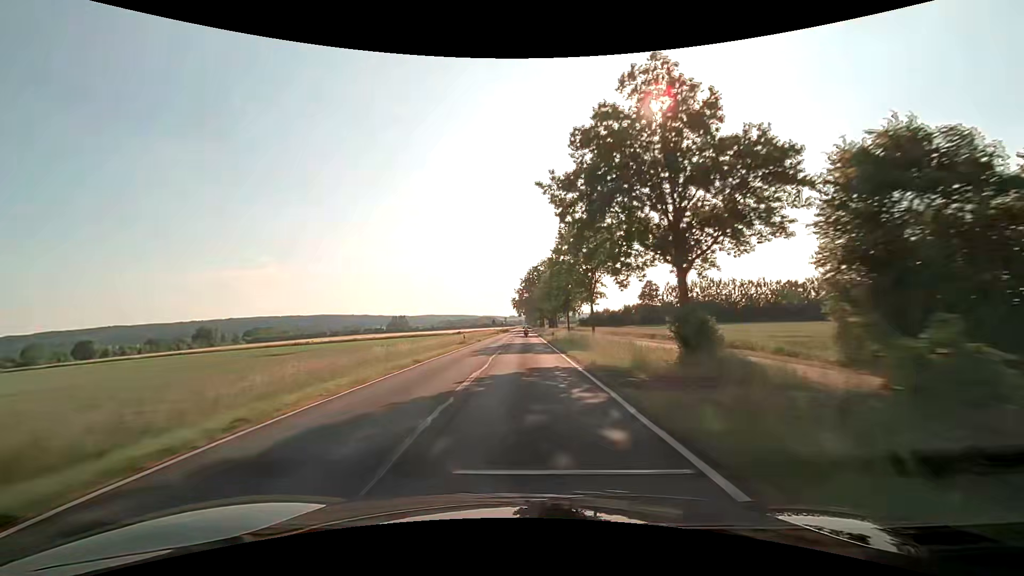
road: secondary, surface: asphalt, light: Day
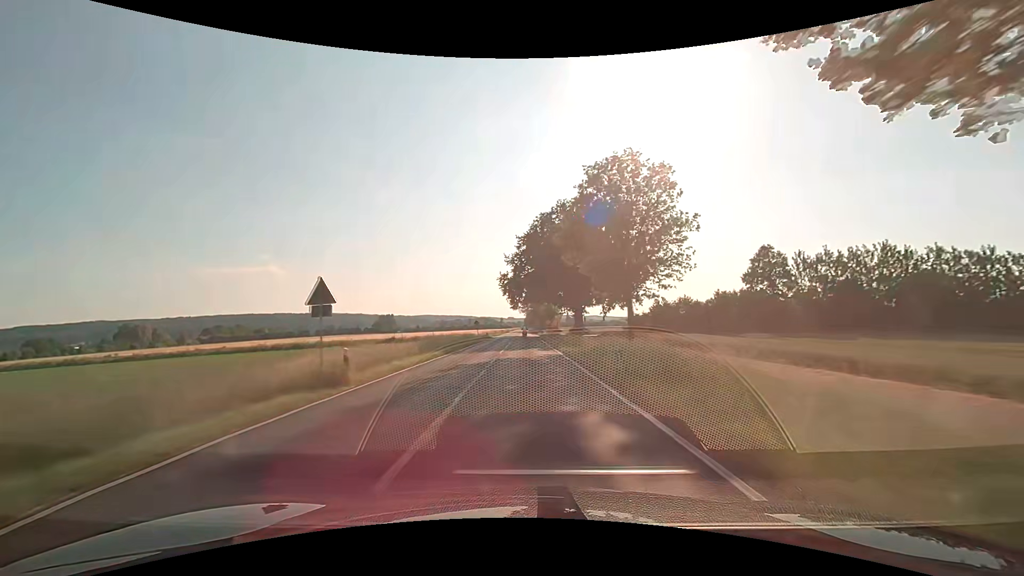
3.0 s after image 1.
(-0.1, +78.6) m; 0°
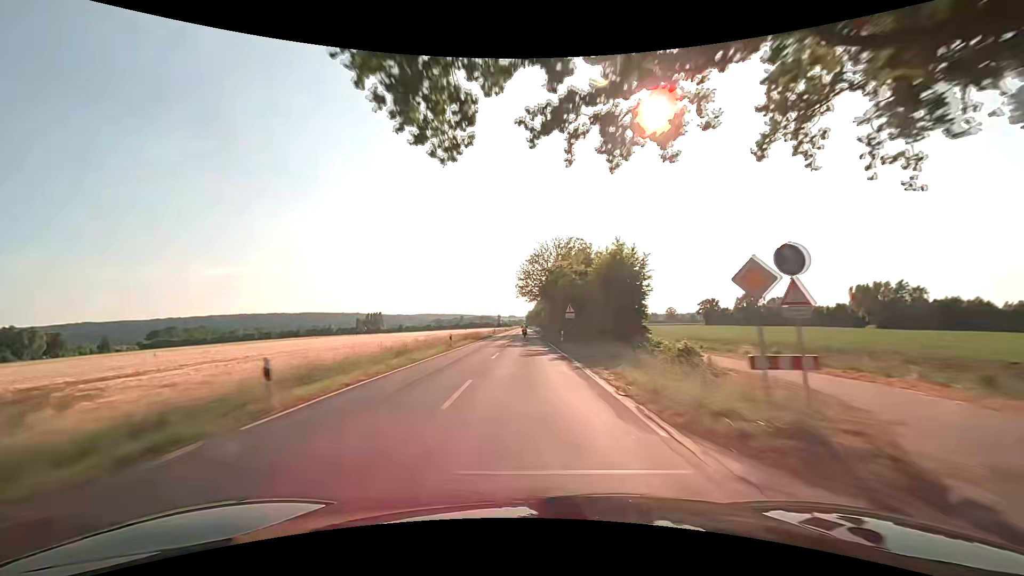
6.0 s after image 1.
(+0.2, +79.7) m; 0°
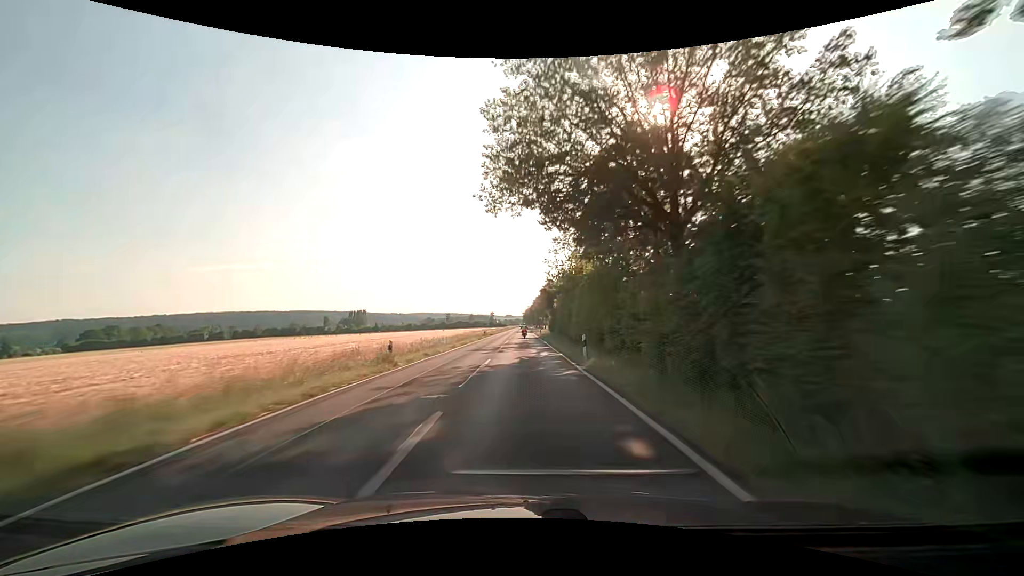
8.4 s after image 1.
(+0.2, +64.2) m; 0°
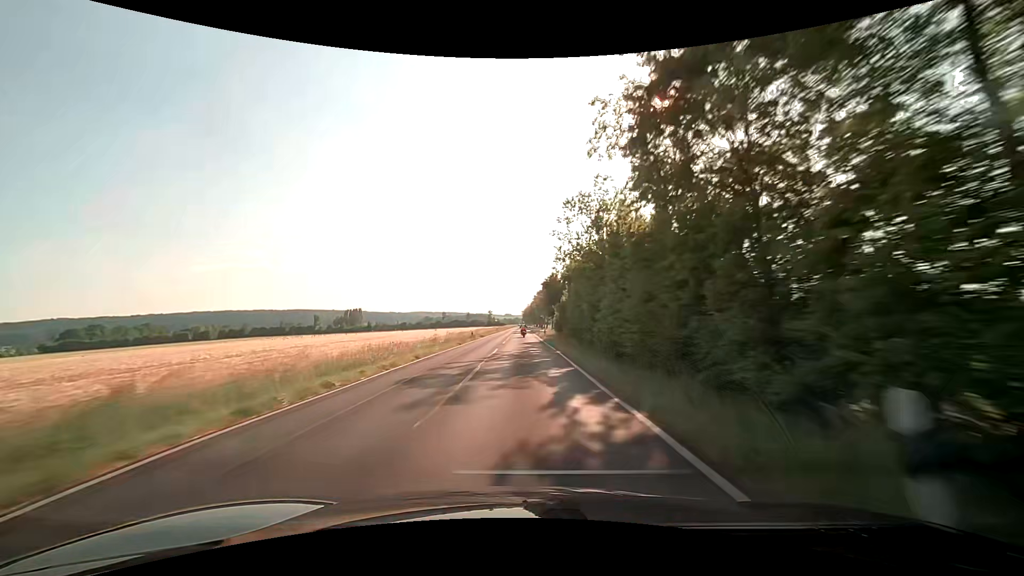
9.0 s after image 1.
(0.0, +16.1) m; 0°
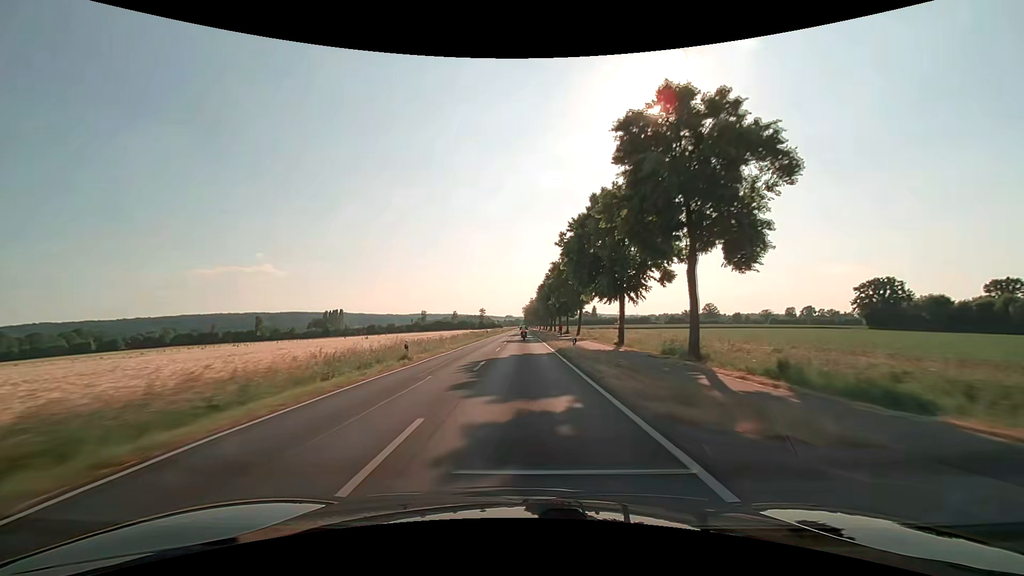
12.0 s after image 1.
(-0.3, +80.3) m; 0°
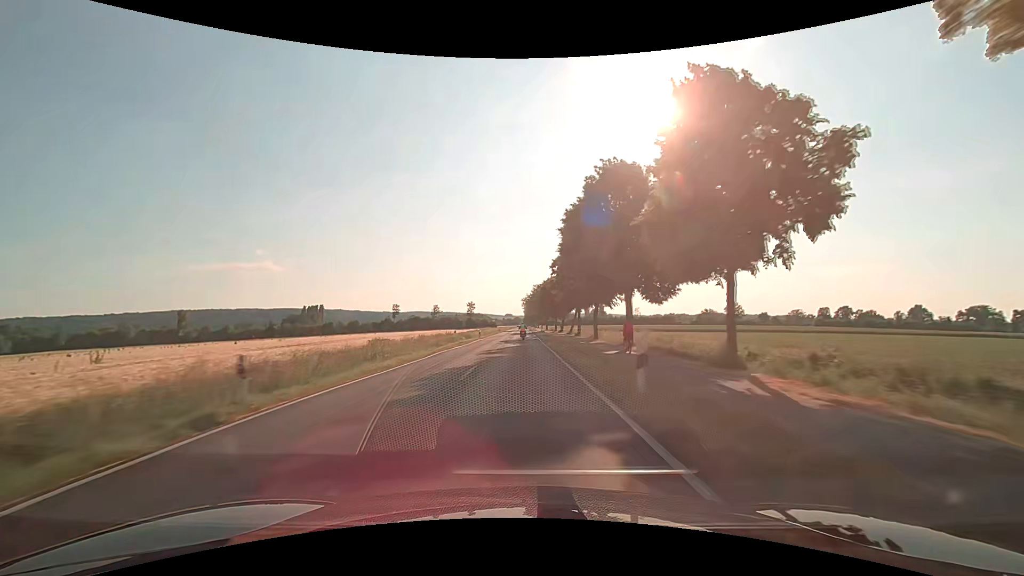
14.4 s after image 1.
(-0.1, +62.7) m; 0°
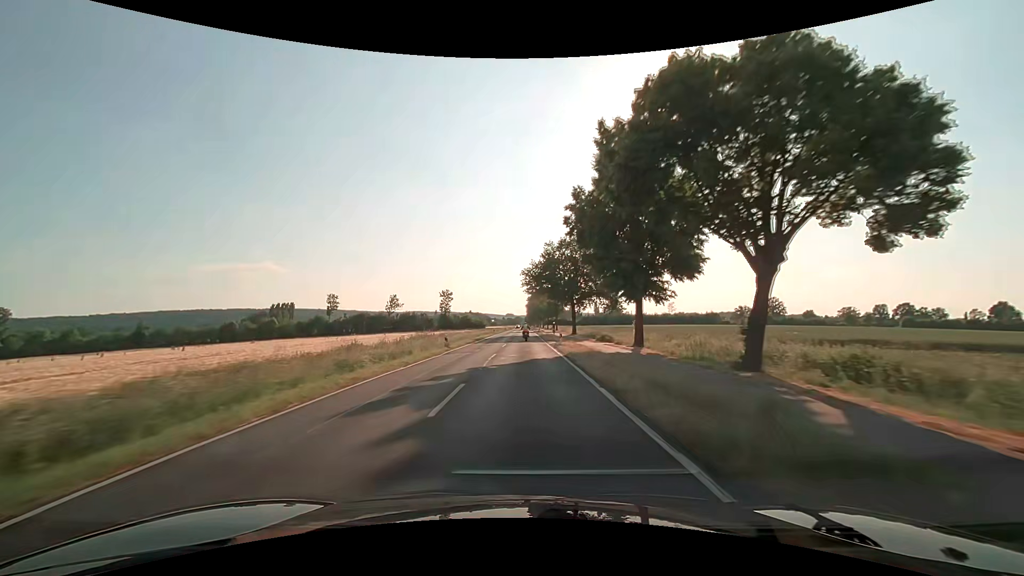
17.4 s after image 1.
(-0.2, +76.3) m; 0°
(0, +10) (0, +20) (0, +30) (0, +40) (0, +50) (0, +60) (0, +70) (0, +80) (0, +90) (0, +100) m
